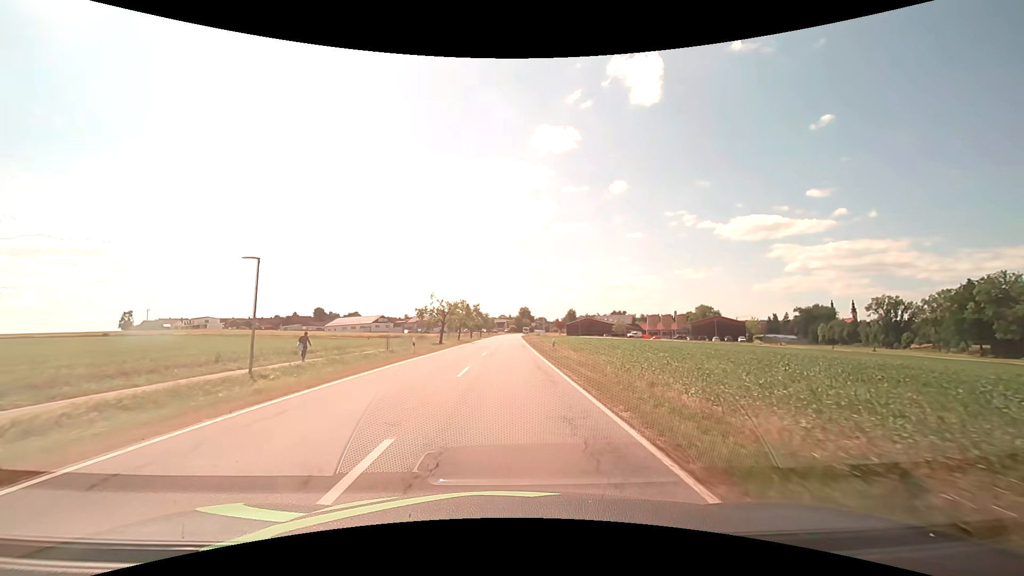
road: secondary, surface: asphalt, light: Day
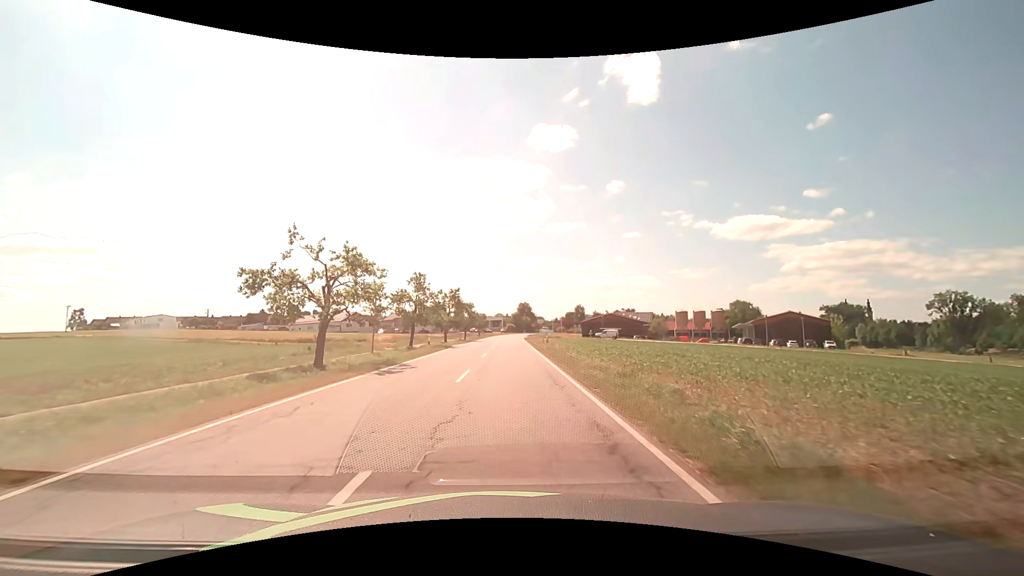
(0.0, +38.1) m; 0°
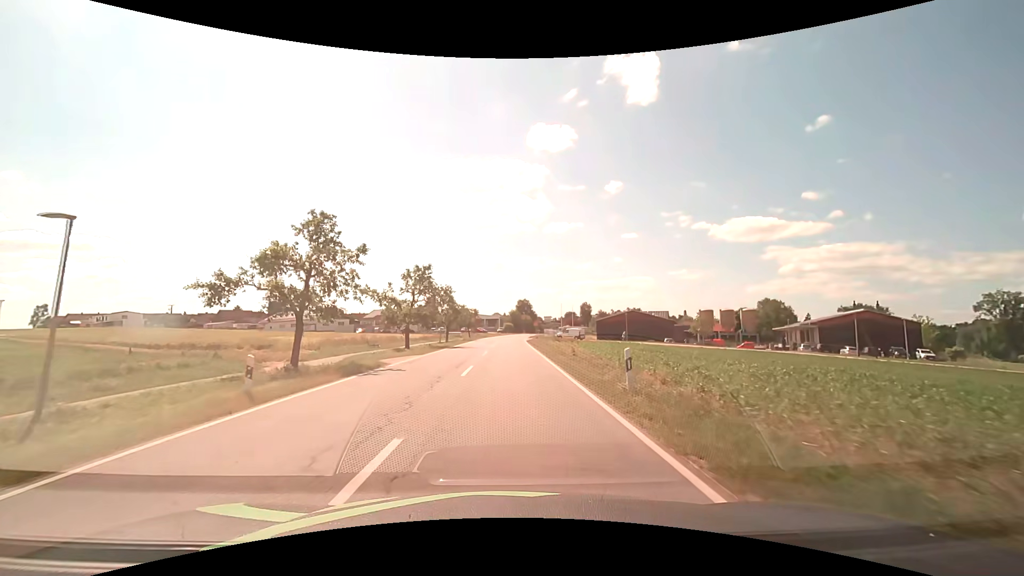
(0.0, +22.9) m; 0°
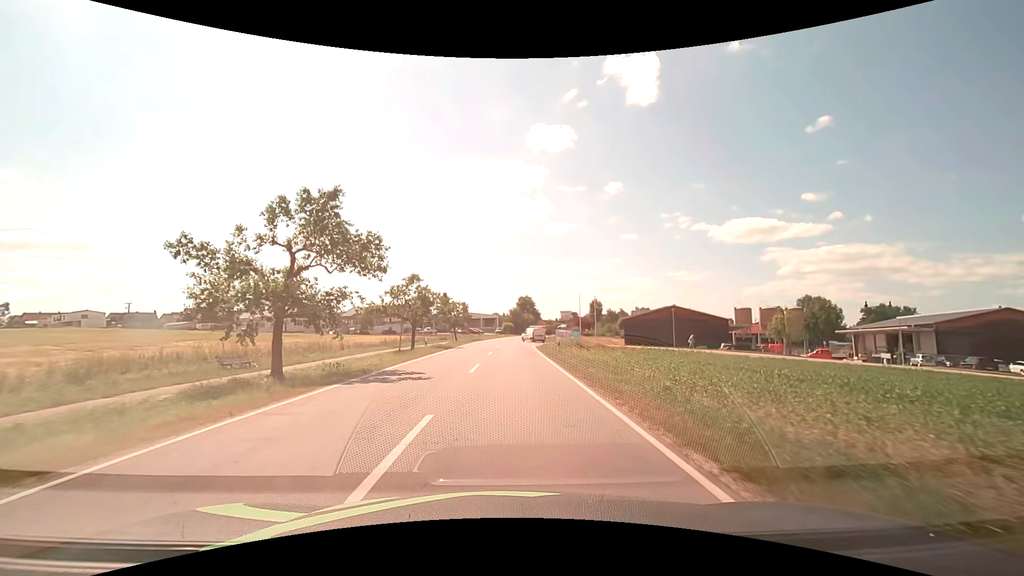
(0.0, +22.9) m; 0°
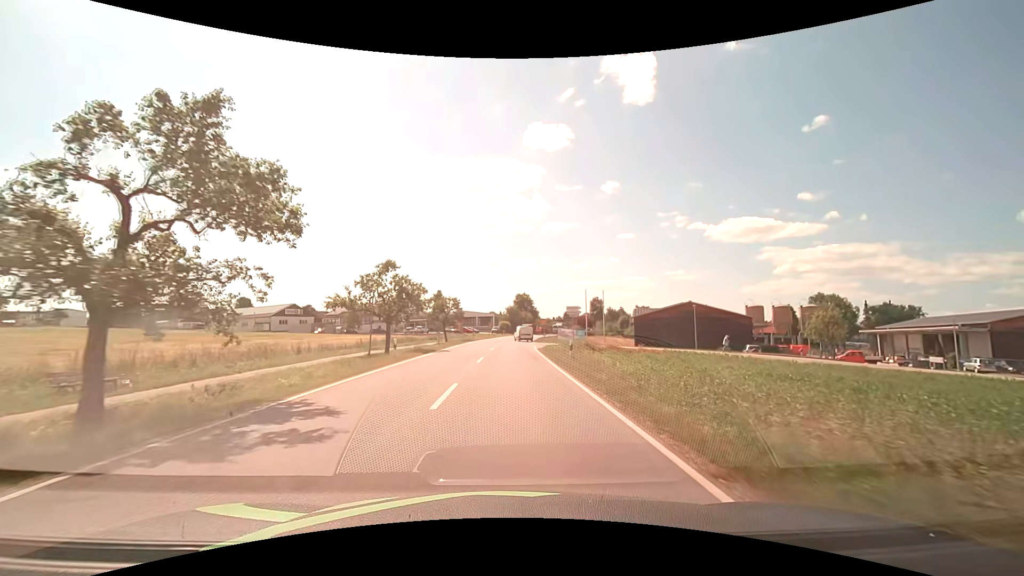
(0.0, +7.6) m; 0°
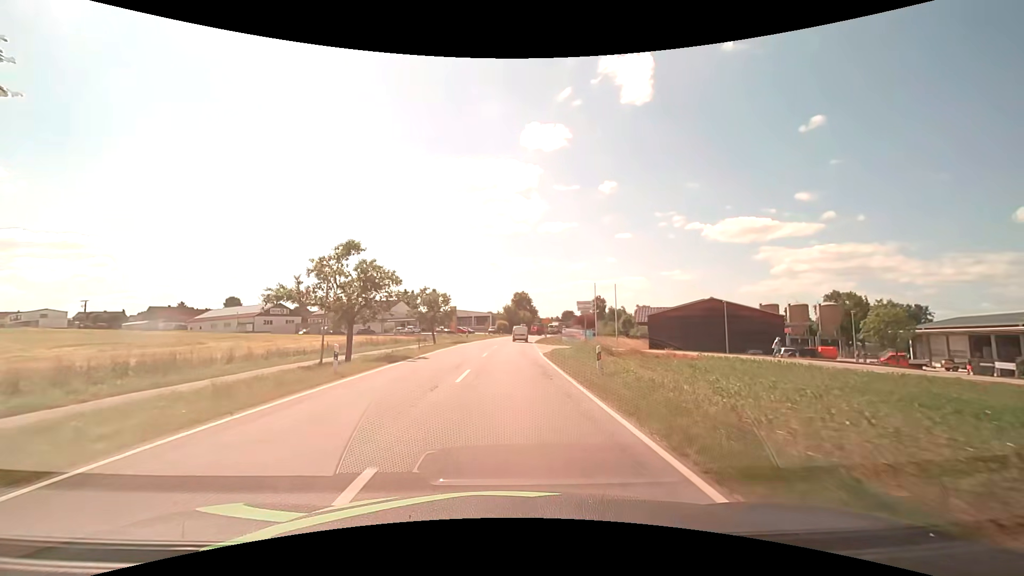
(0.0, +7.6) m; 0°
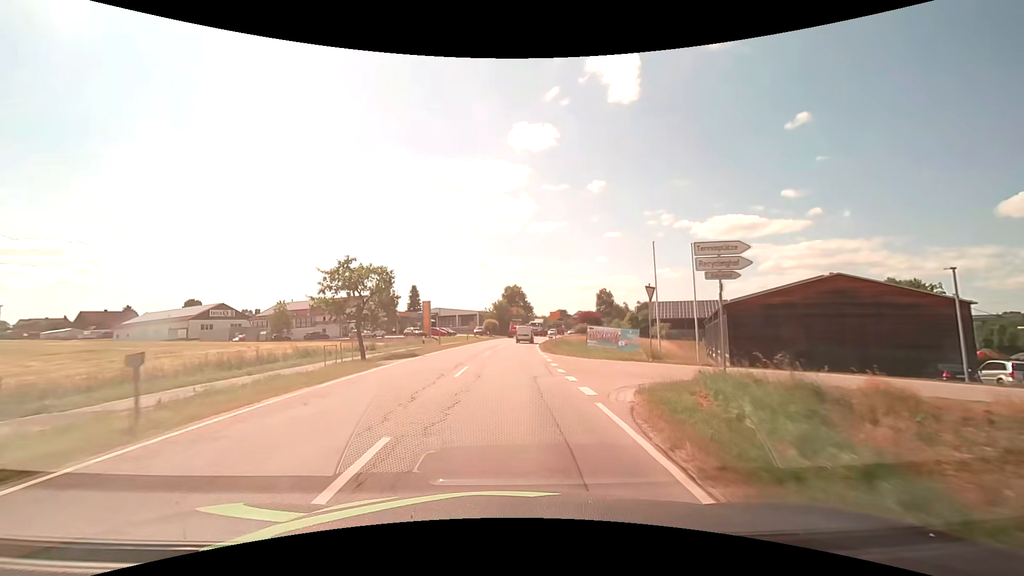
(+0.2, +23.0) m; +1°
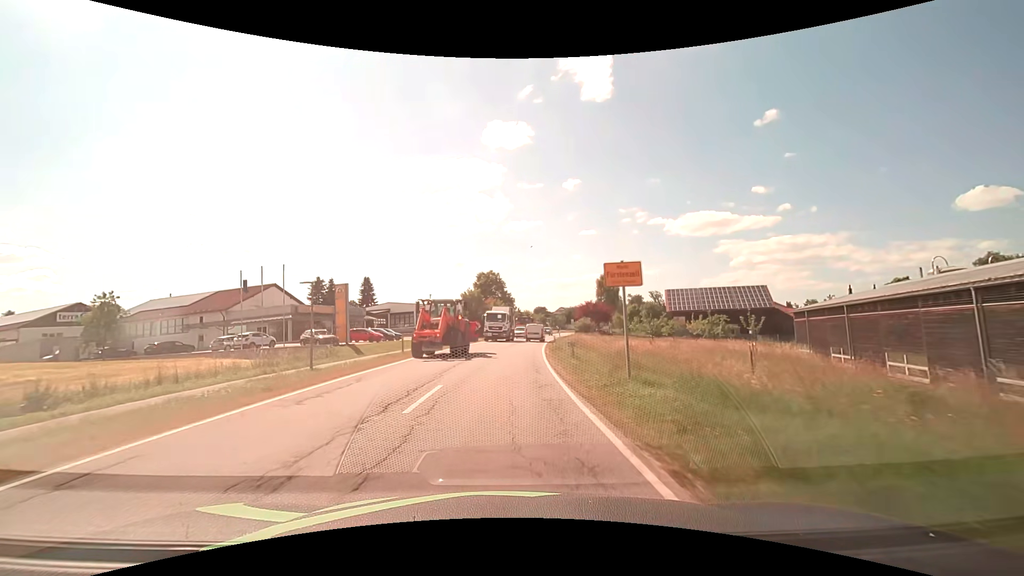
(+0.5, +30.6) m; +3°
(0, +10) (0, +20) (+1, +30) (+1, +40) (+2, +50) (+4, +60) (+5, +70) (+7, +80) (+9, +89) (+11, +99) m
